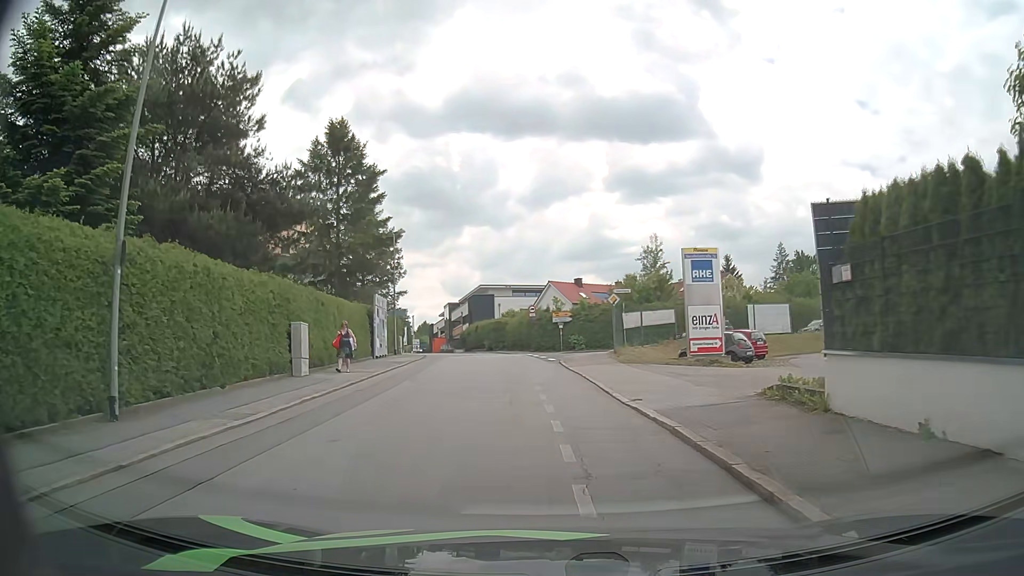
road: residential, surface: asphalt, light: Day
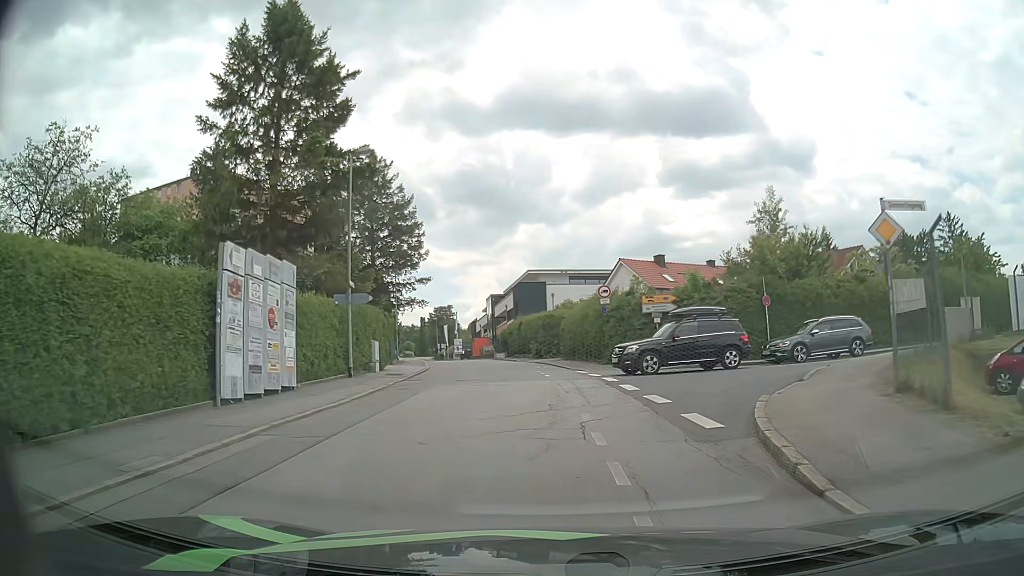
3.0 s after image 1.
(-1.2, +21.1) m; -5°
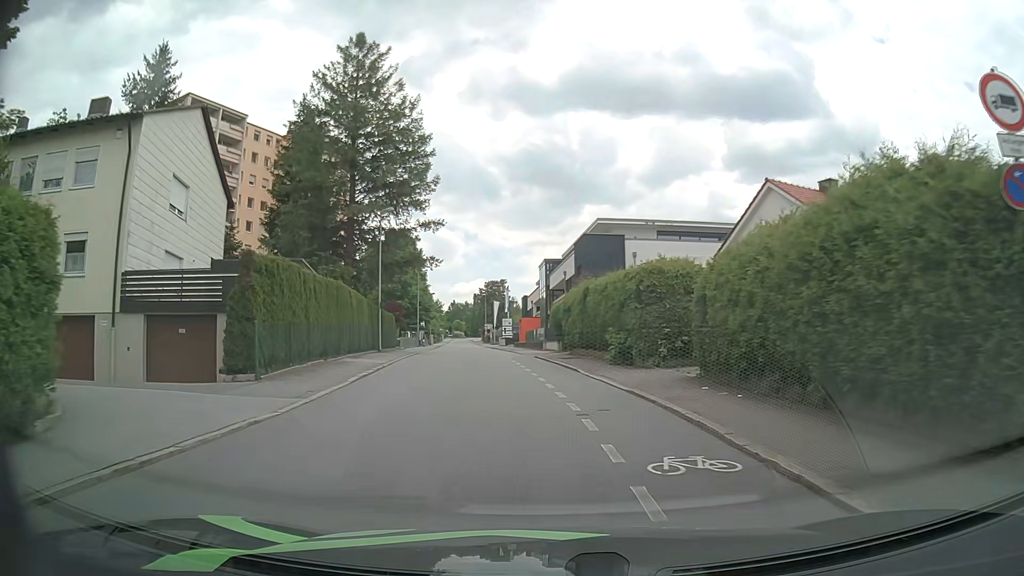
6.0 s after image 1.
(-1.0, +25.3) m; -6°
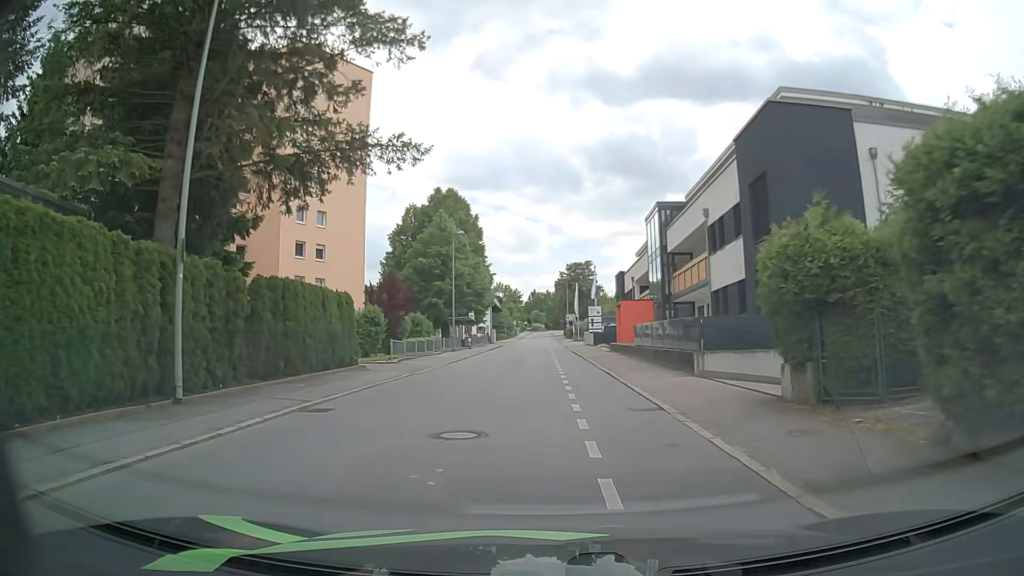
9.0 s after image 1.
(-1.5, +27.5) m; -7°
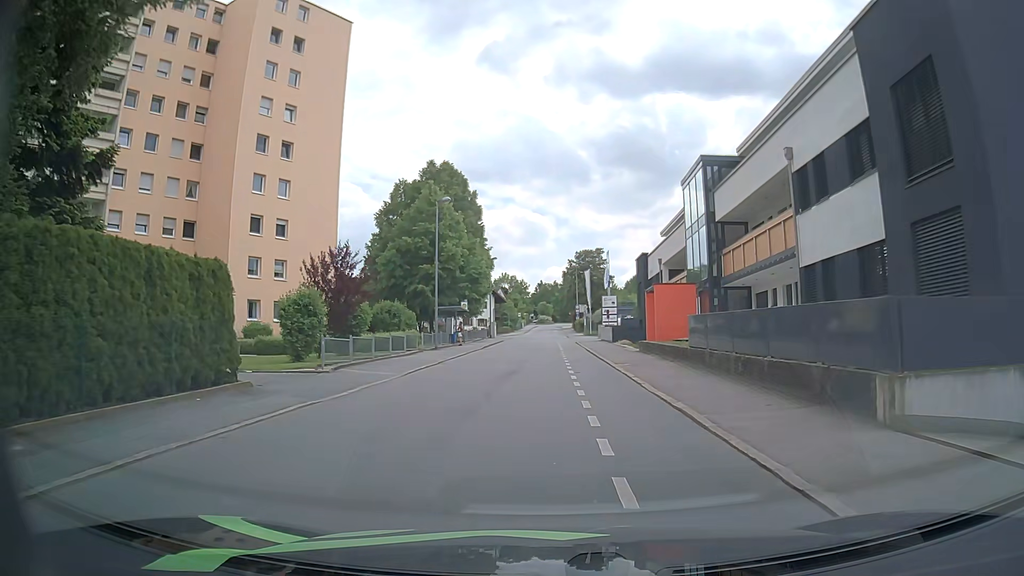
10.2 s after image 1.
(-0.1, +10.0) m; -1°
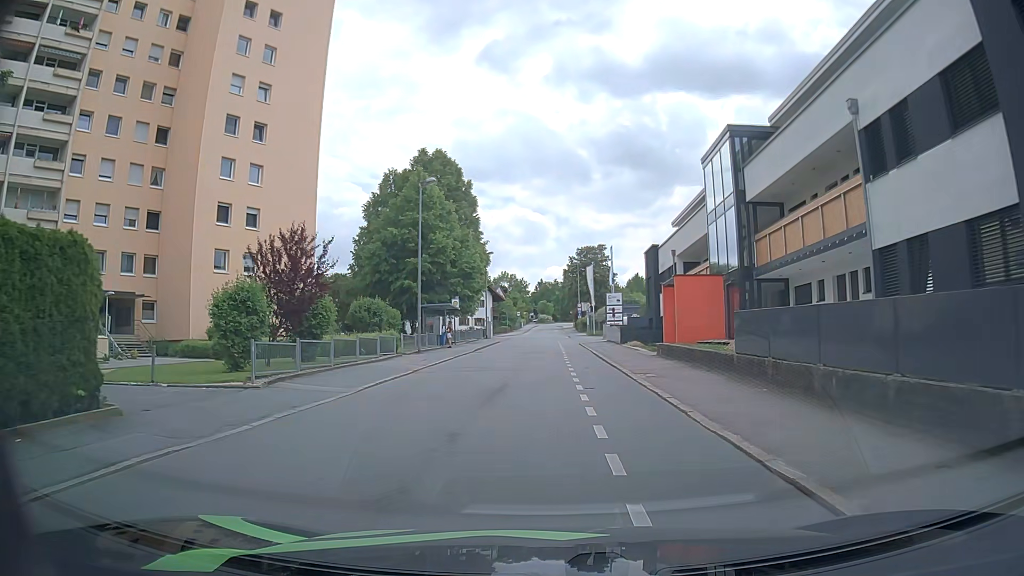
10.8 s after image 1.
(0.0, +4.9) m; 0°
(0, +10) (0, +20) (0, +30) (0, +40) (0, +50) (+1, +60) (0, +70) (-3, +79) (-11, +86) (-18, +93) m
